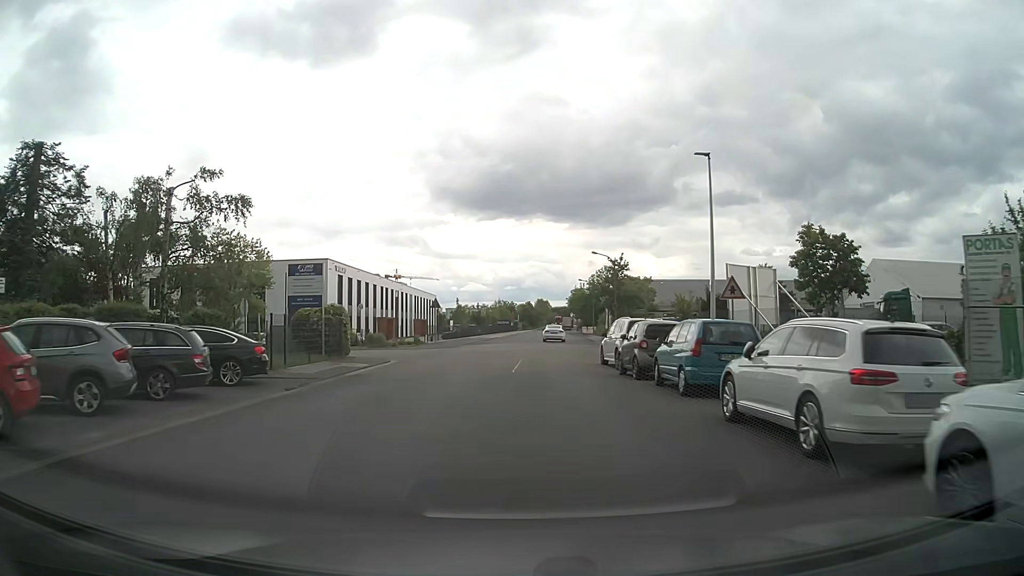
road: unclassified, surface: asphalt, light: Day
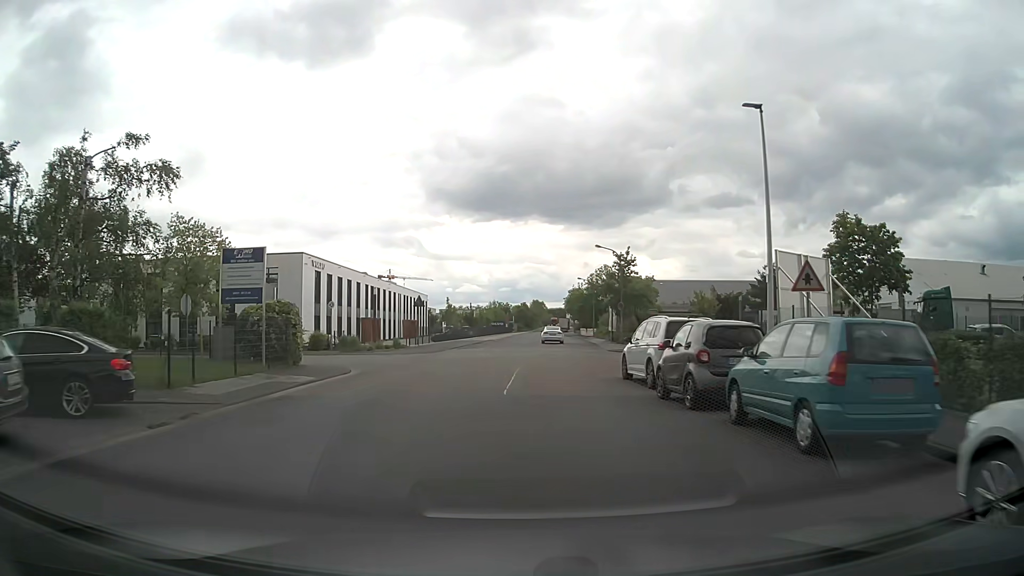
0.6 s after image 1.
(0.0, +6.1) m; 0°
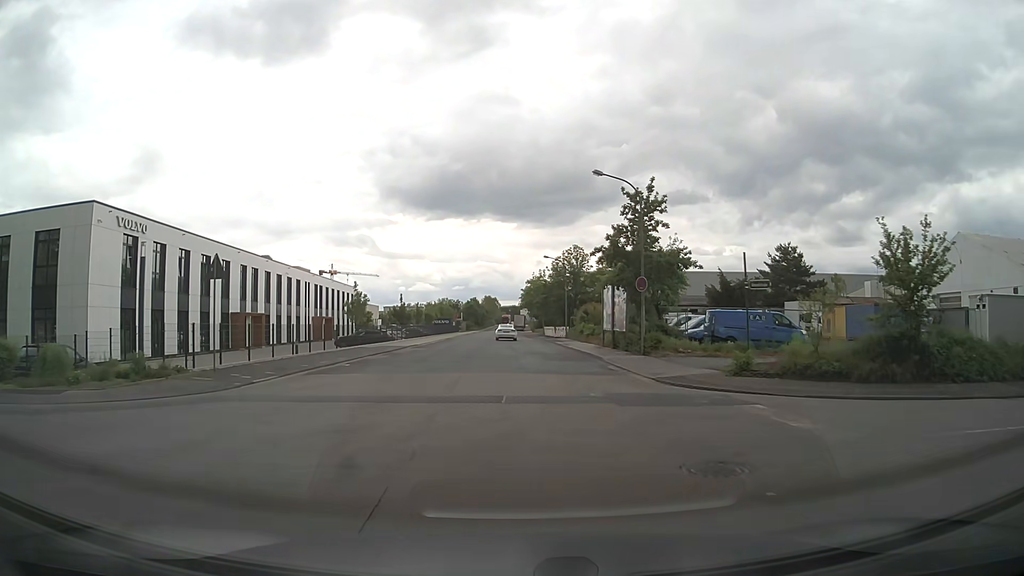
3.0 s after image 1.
(+0.9, +25.2) m; +4°
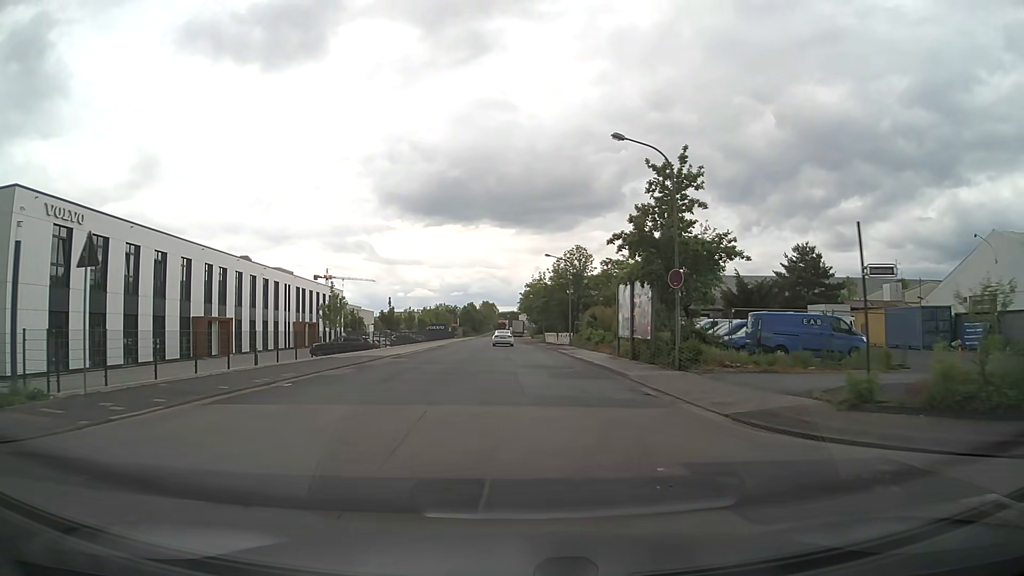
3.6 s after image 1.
(0.0, +6.5) m; 0°
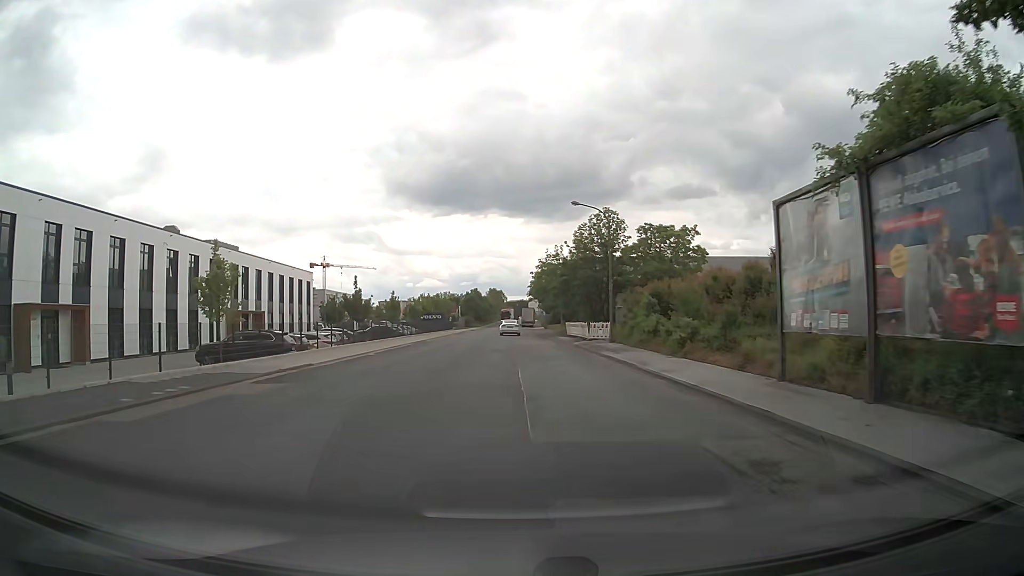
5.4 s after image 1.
(-0.1, +20.2) m; -1°
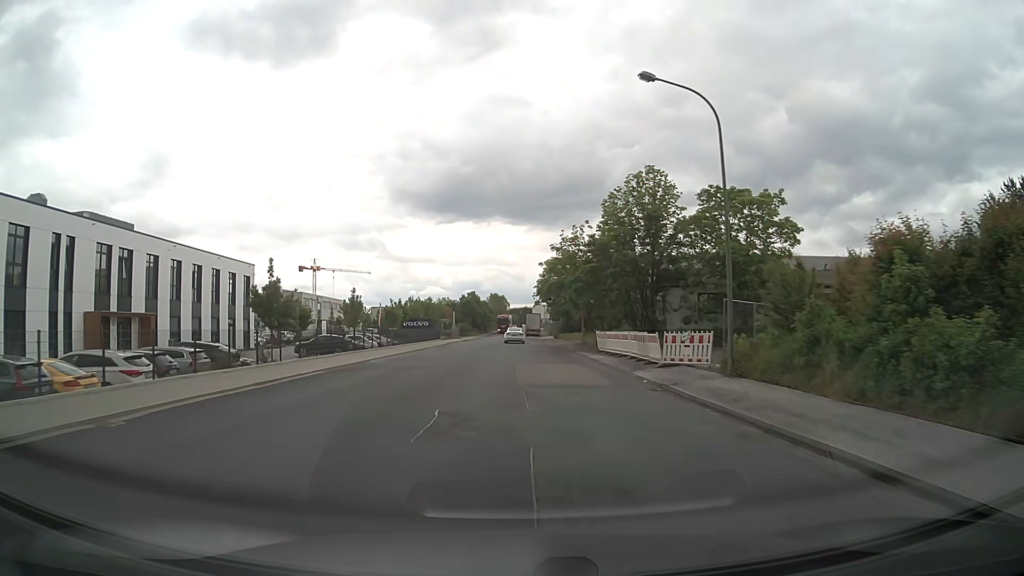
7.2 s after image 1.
(0.0, +20.6) m; 0°
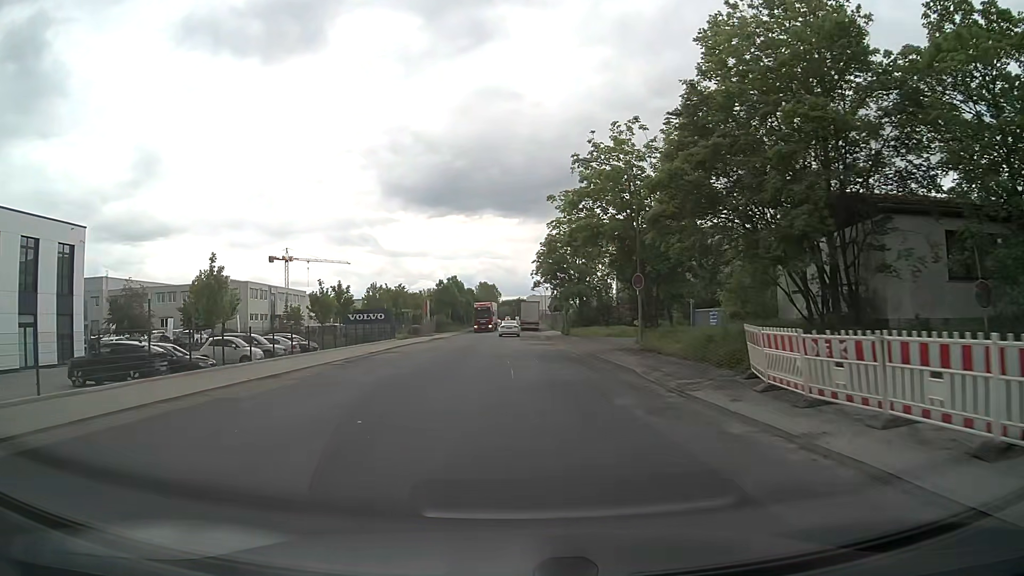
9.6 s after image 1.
(0.0, +27.4) m; +1°
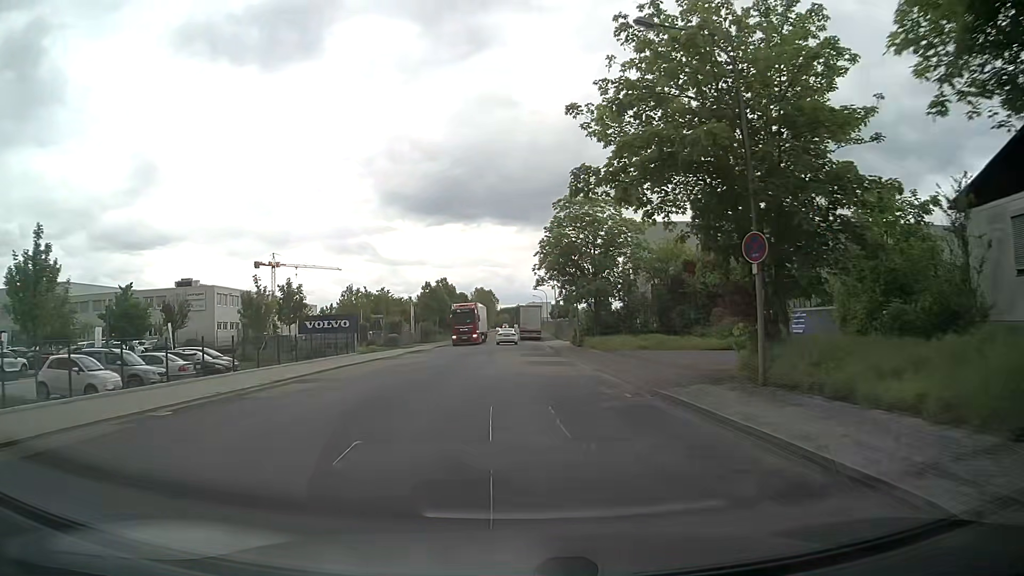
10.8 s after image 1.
(0.0, +13.7) m; 0°
